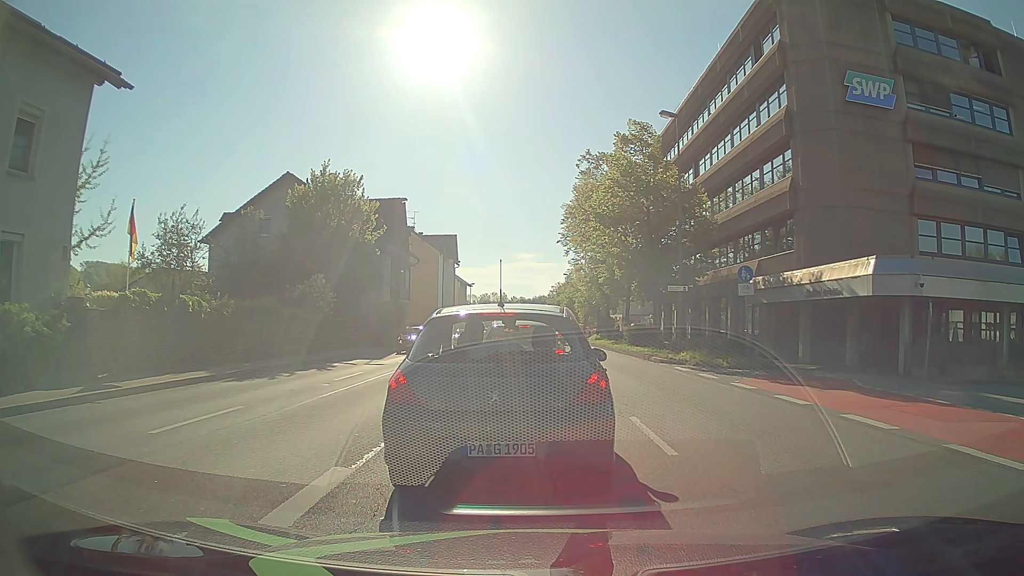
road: primary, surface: asphalt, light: Day
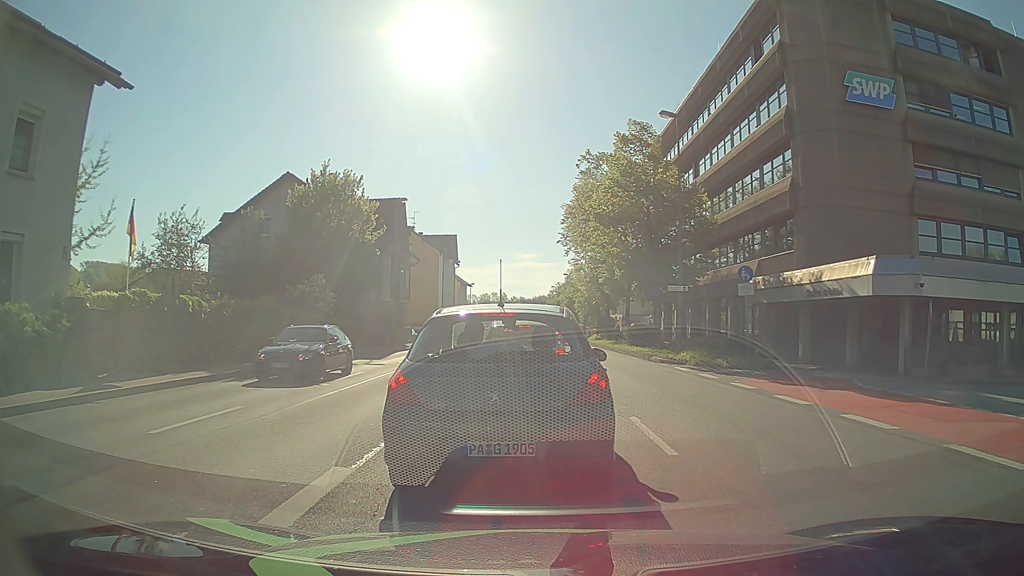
(0.0, 0.0) m; 0°
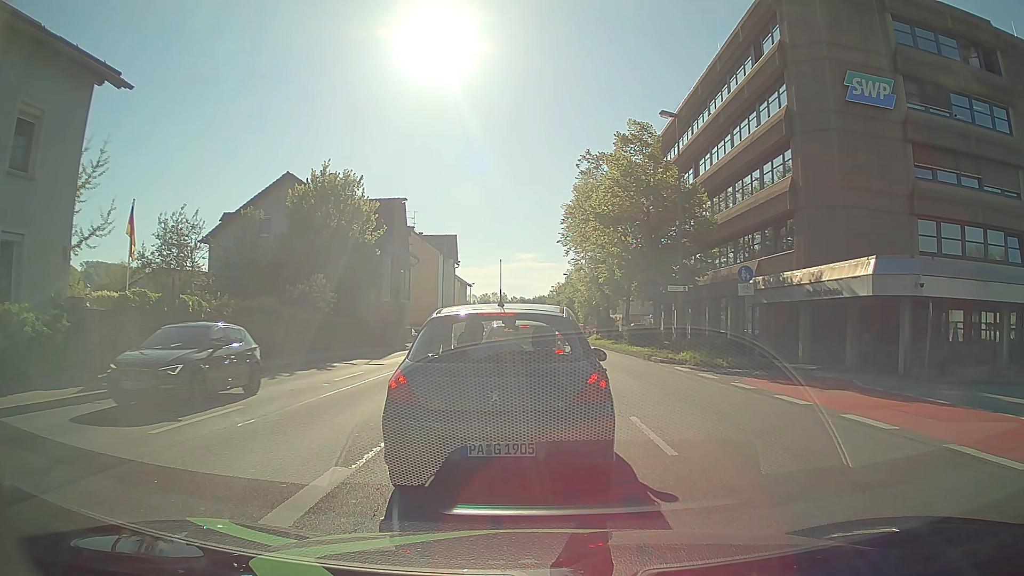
(0.0, 0.0) m; 0°
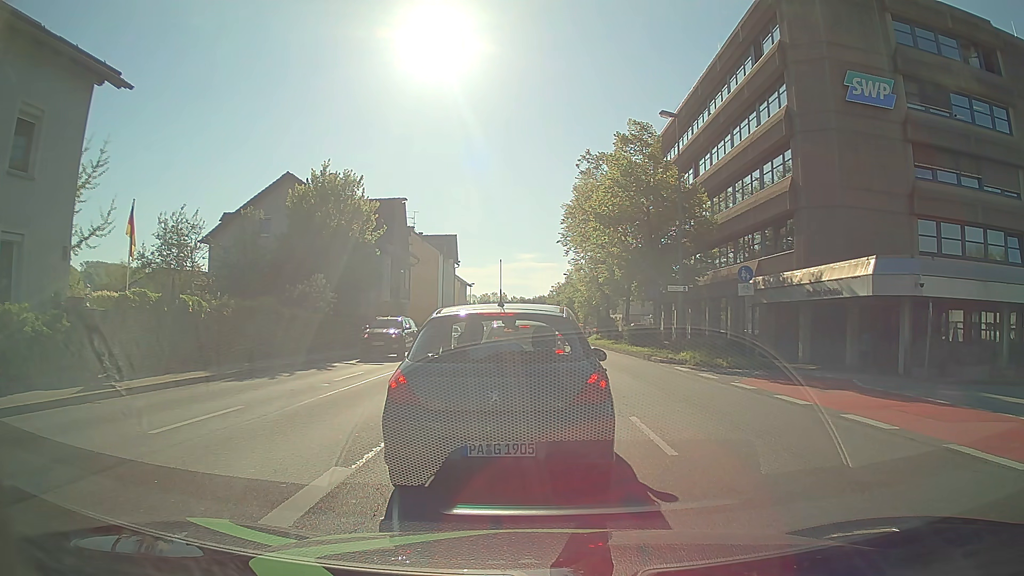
(0.0, 0.0) m; 0°
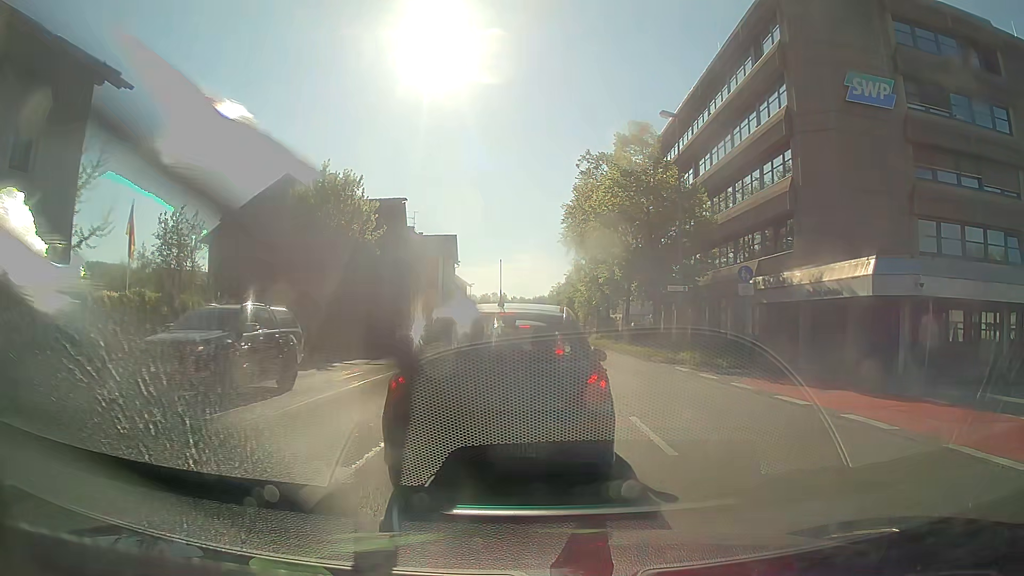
(0.0, 0.0) m; 0°
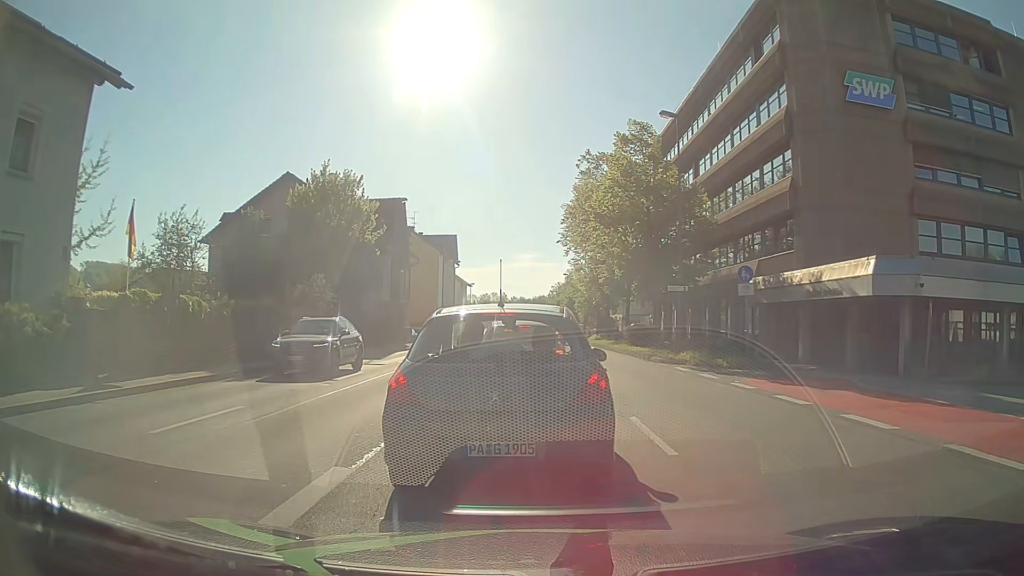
(0.0, 0.0) m; 0°
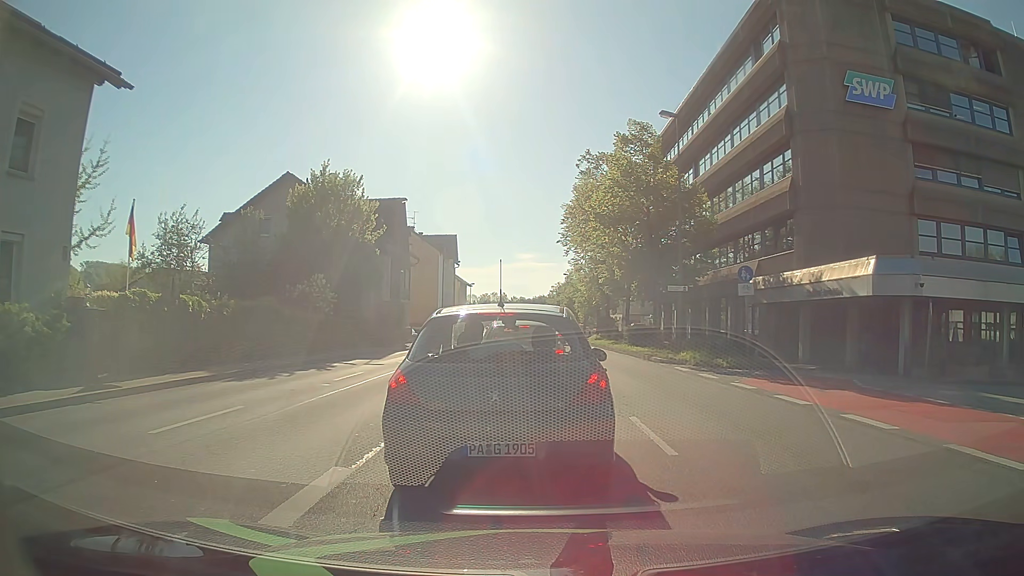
(0.0, 0.0) m; 0°
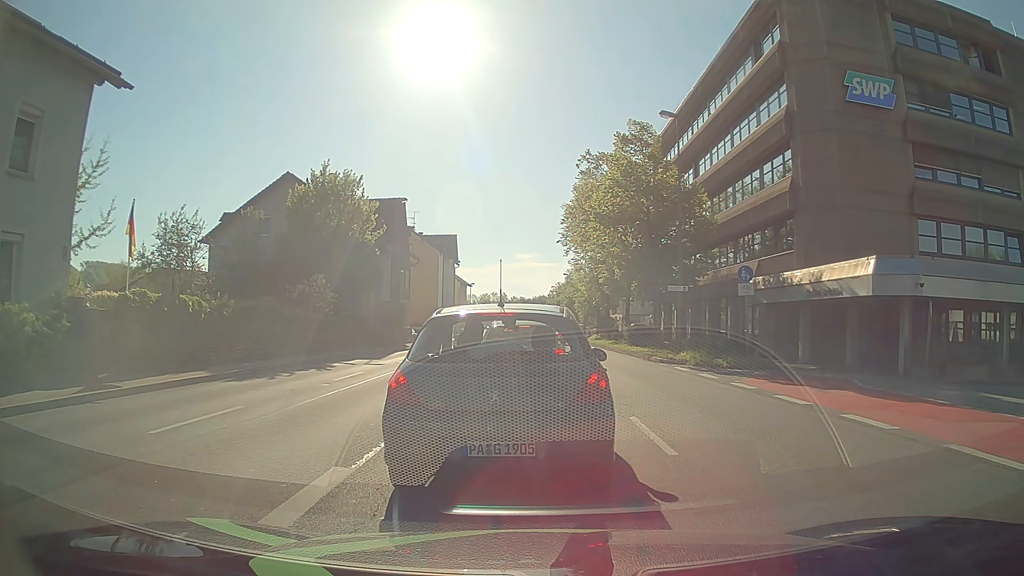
(0.0, 0.0) m; 0°
